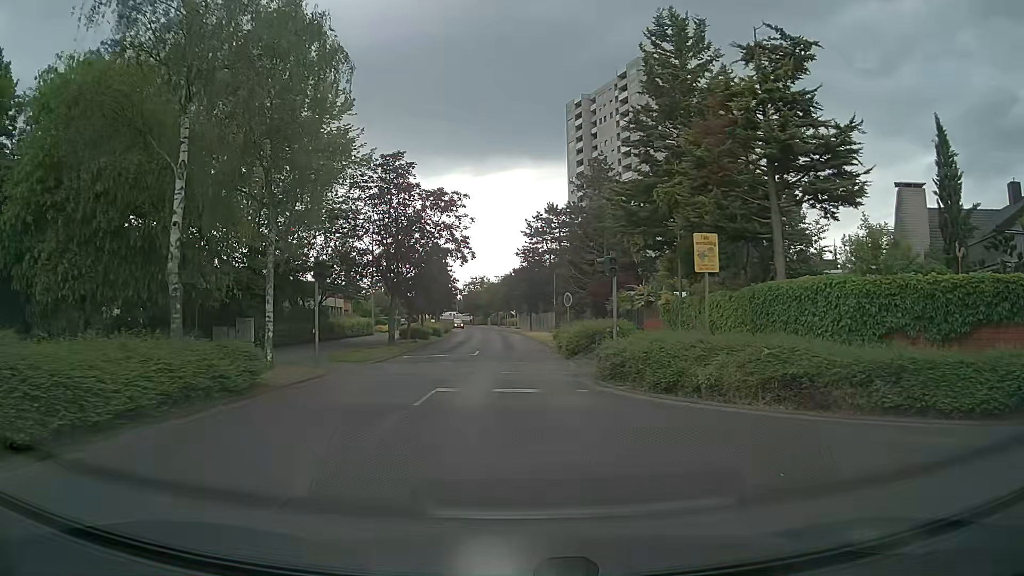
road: residential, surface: asphalt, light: Day
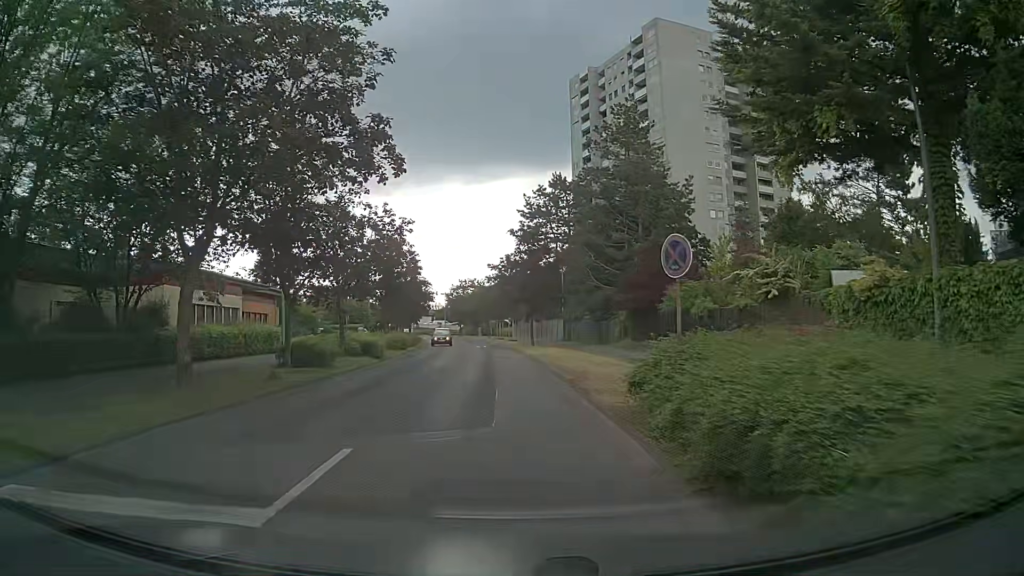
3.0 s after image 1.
(+0.4, +22.4) m; 0°
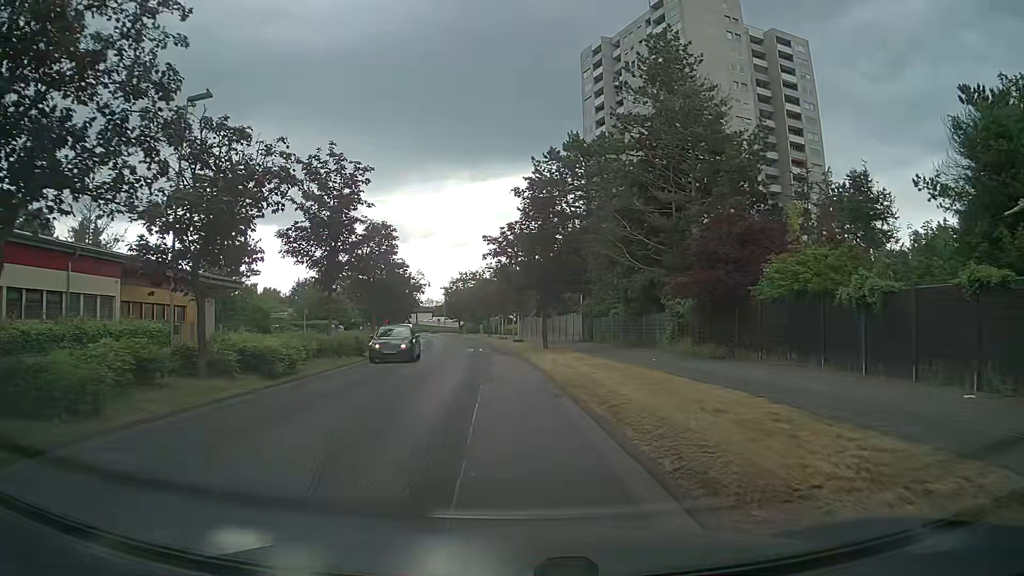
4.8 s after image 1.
(+0.1, +13.6) m; 0°
